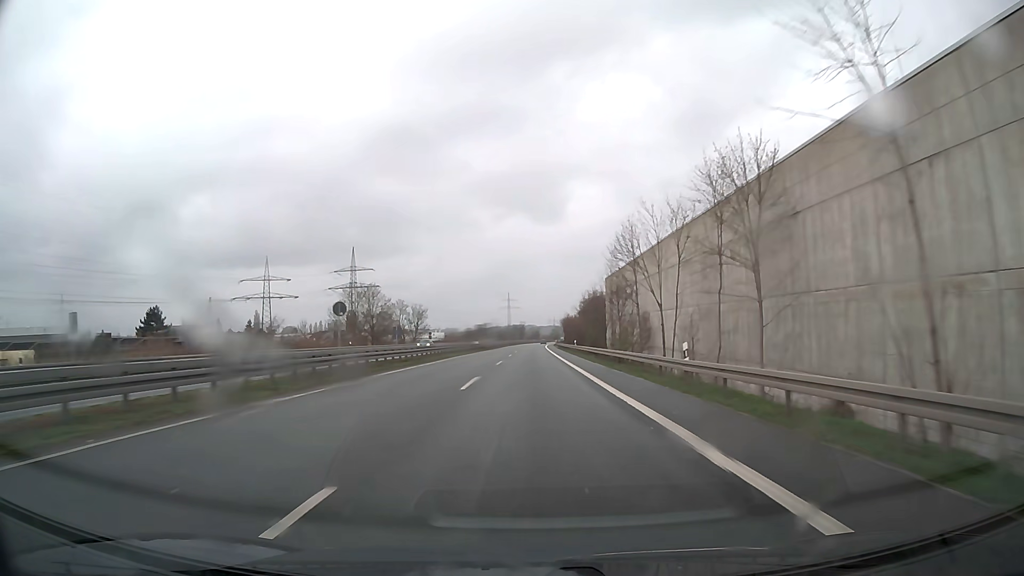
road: trunk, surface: asphalt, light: Day
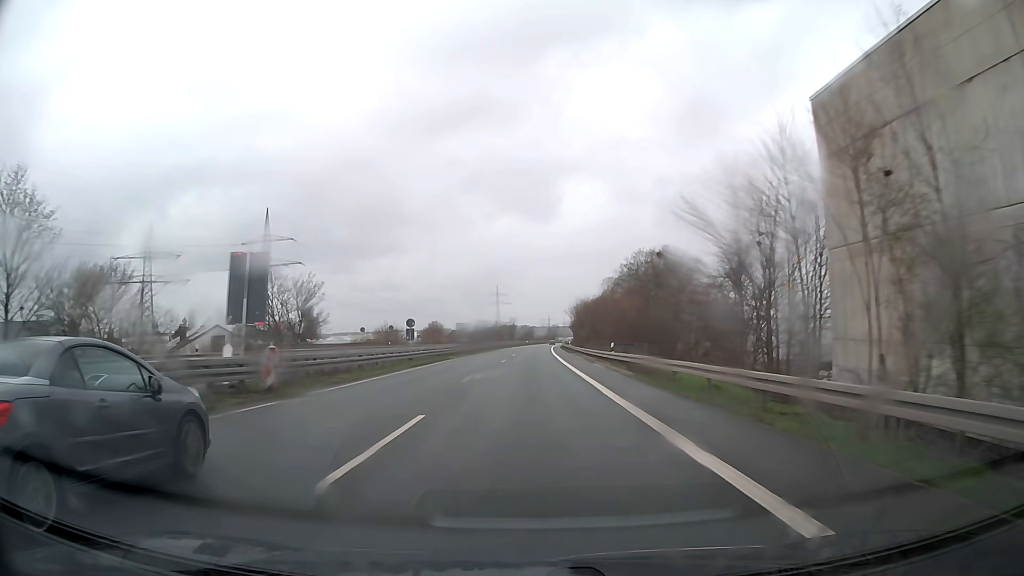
(+0.4, +84.1) m; 0°
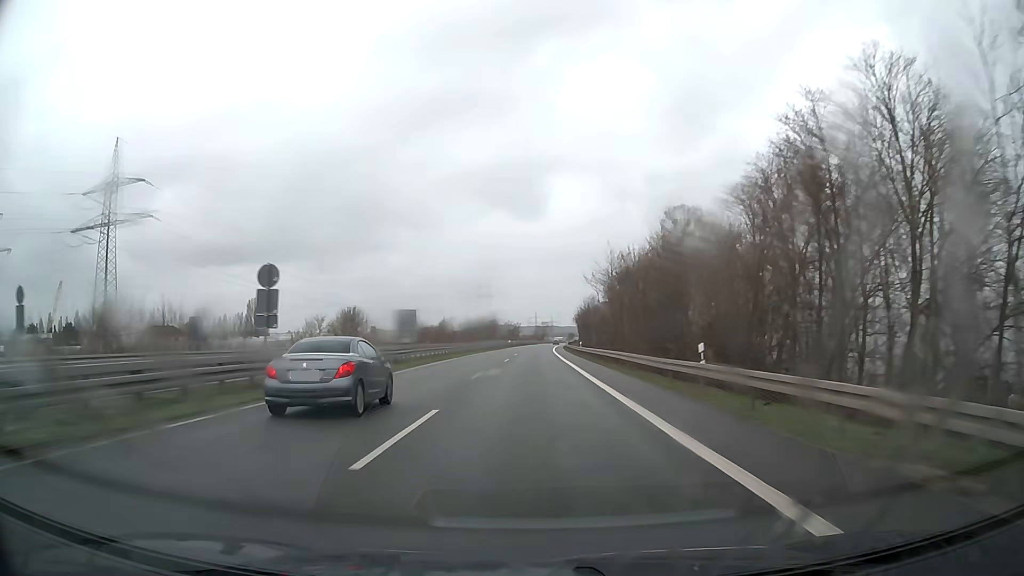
(+0.6, +71.5) m; +1°
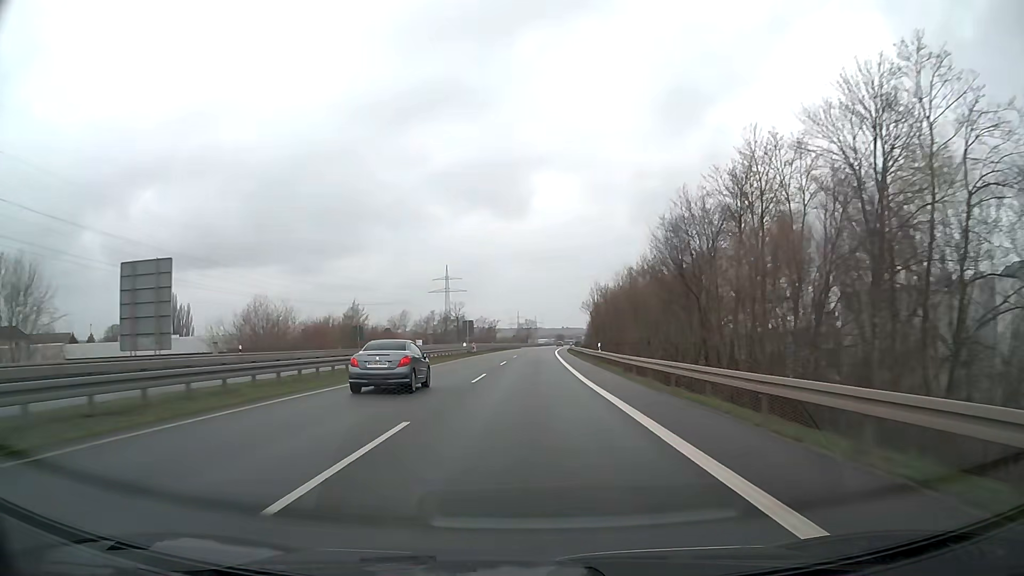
(+1.0, +74.0) m; +1°
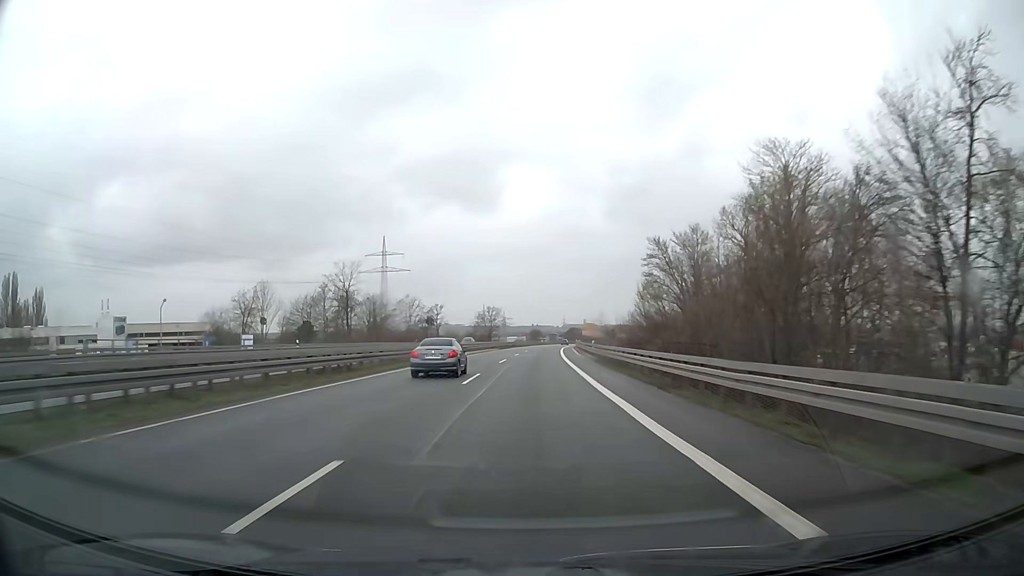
(+2.0, +93.8) m; +3°
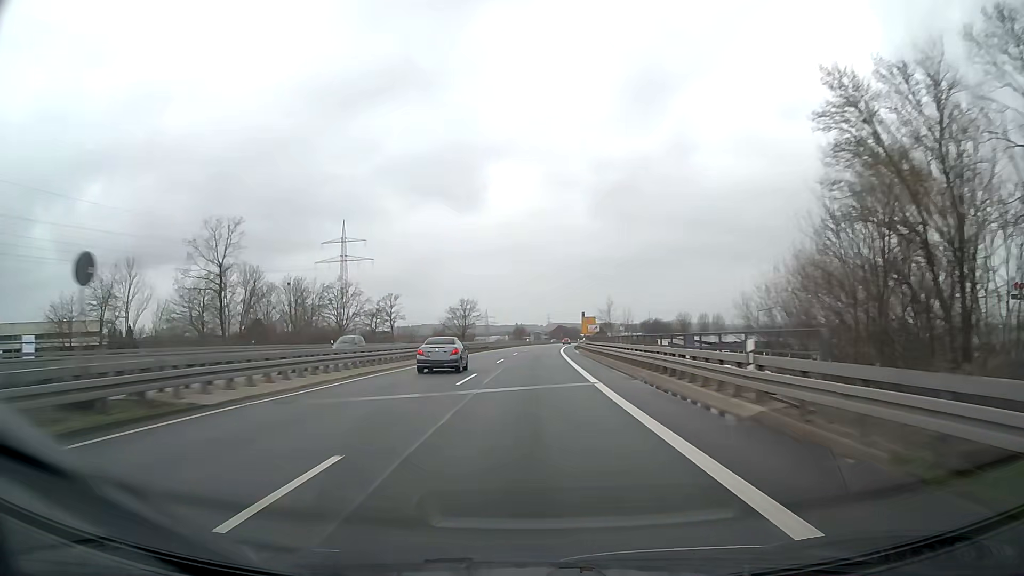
(+0.5, +37.8) m; +1°
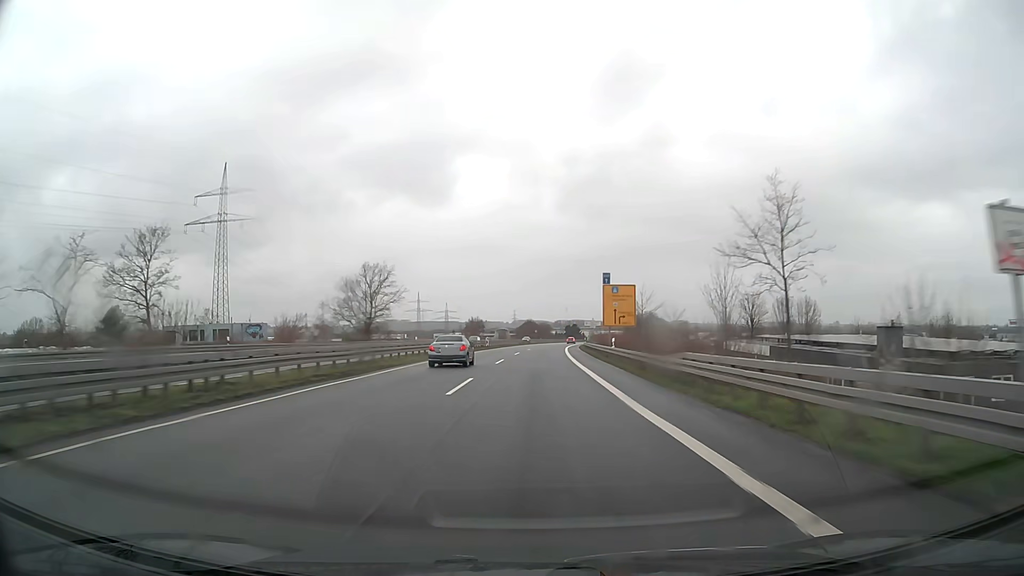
(+1.5, +75.7) m; +3°
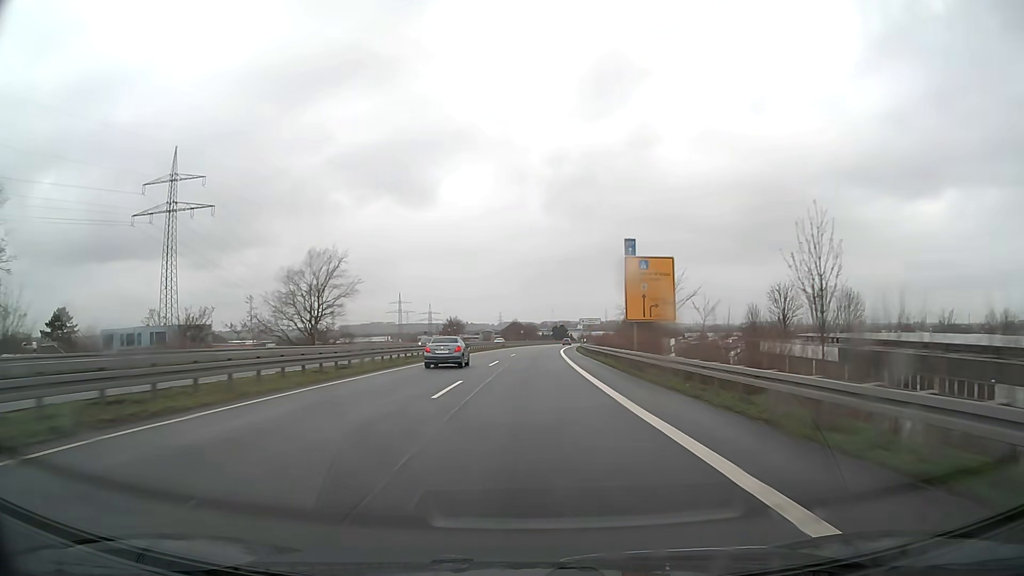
(+0.2, +18.9) m; +1°
(0, +10) (0, +20) (0, +30) (0, +40) (+1, +50) (+1, +60) (+1, +70) (+2, +80) (+2, +90) (+3, +100) m
